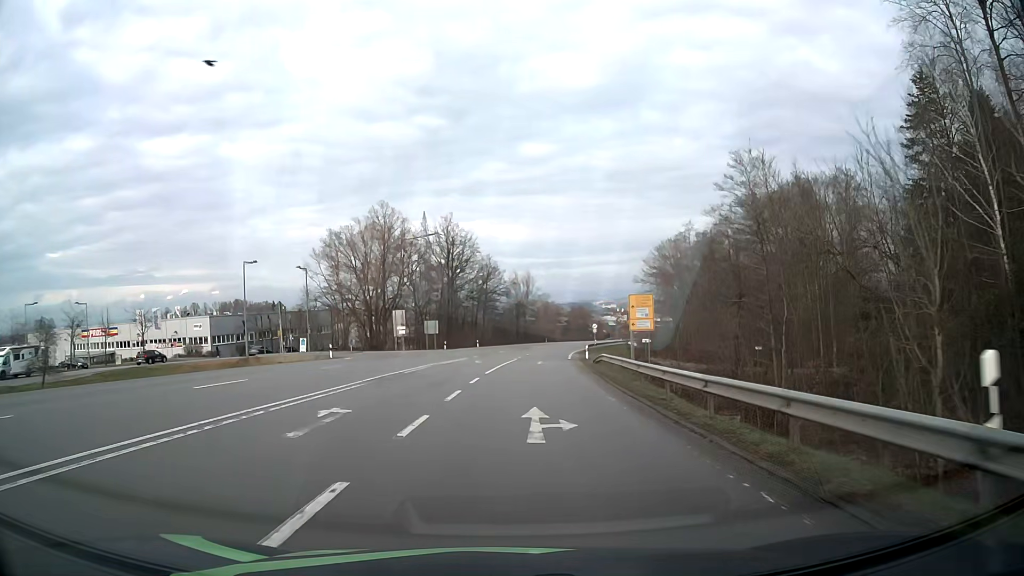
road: secondary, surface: asphalt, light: Day
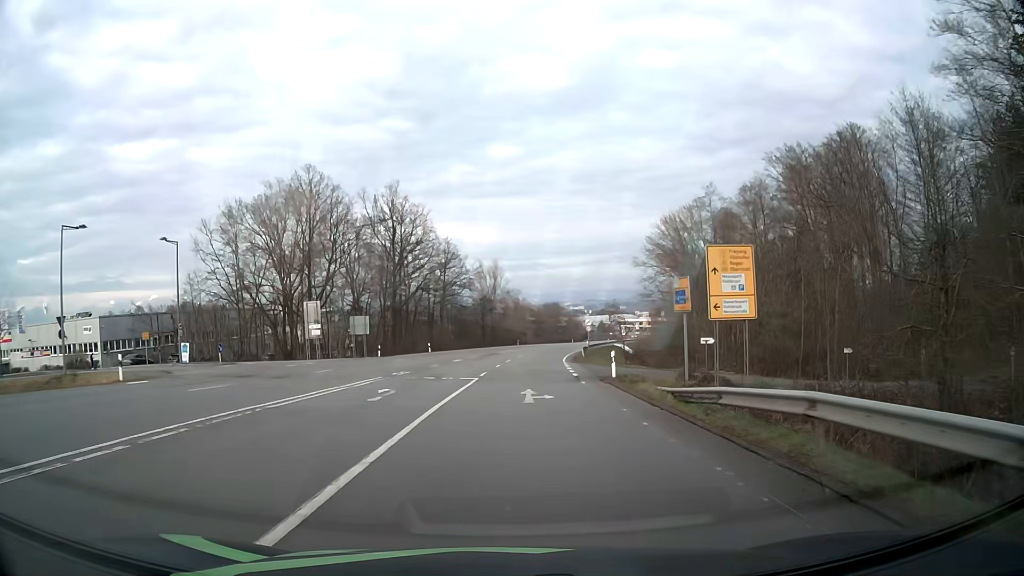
(+0.7, +24.7) m; +3°
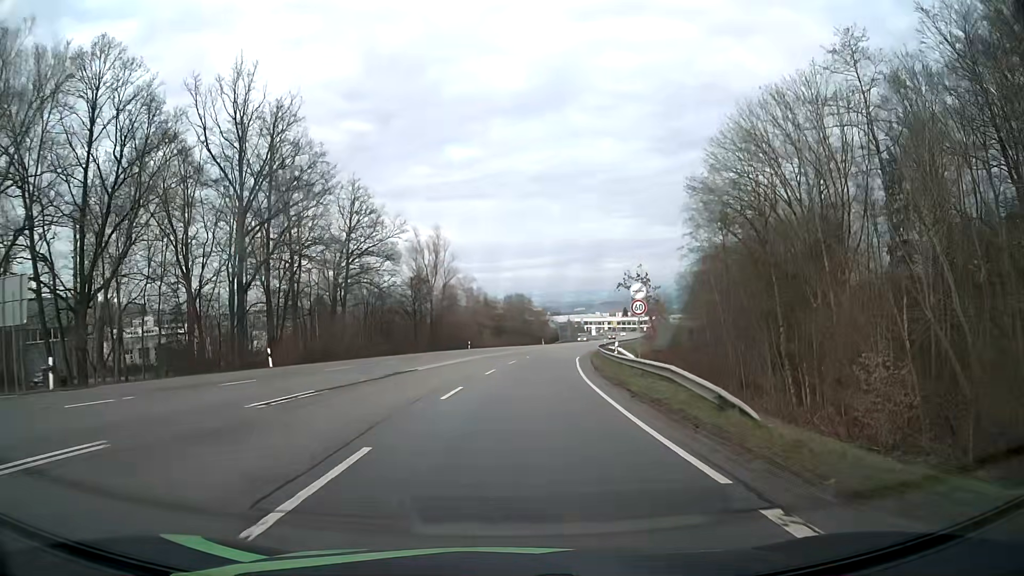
(+1.2, +40.5) m; +3°
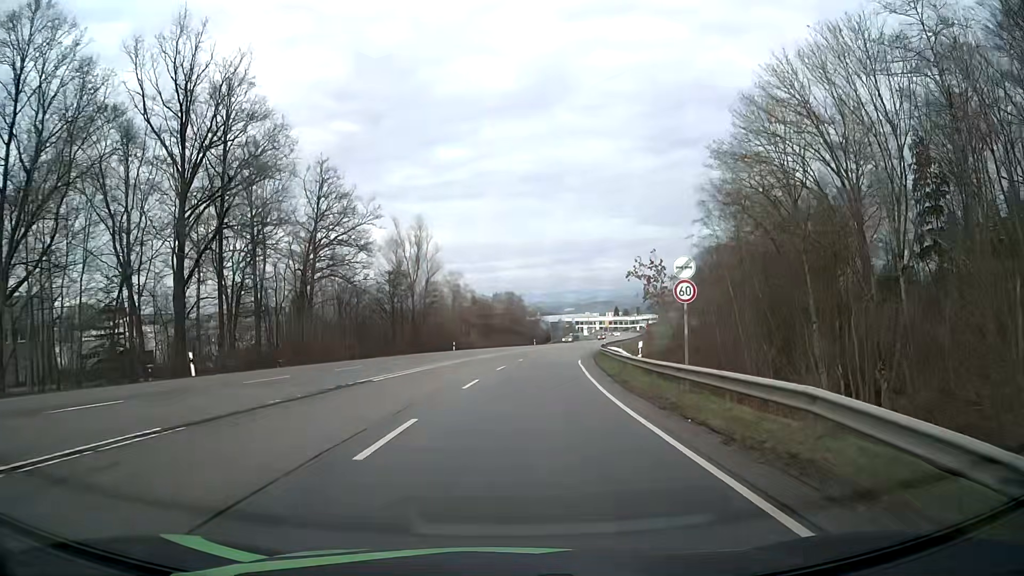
(+0.1, +8.0) m; +1°
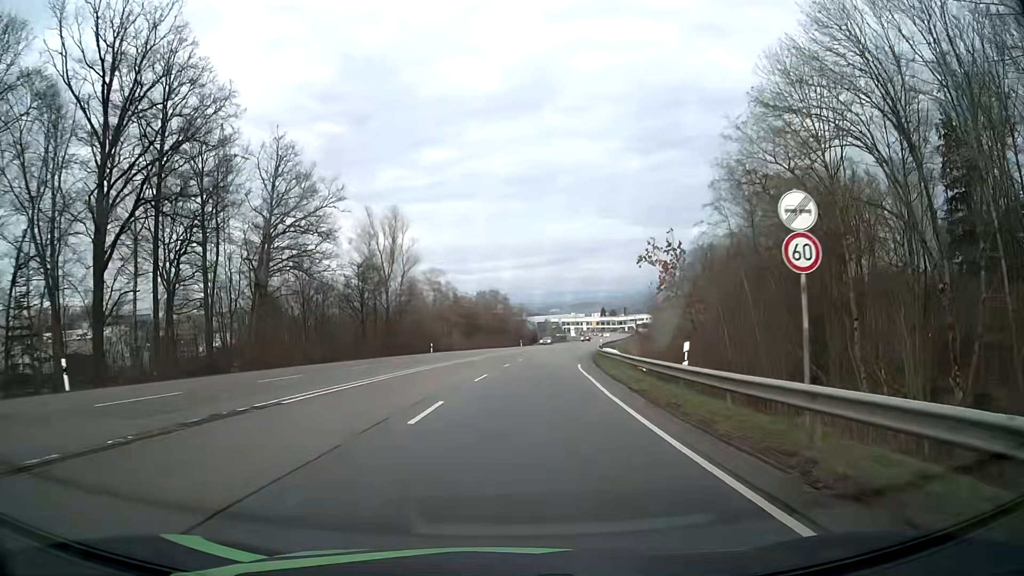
(+0.1, +8.0) m; +1°
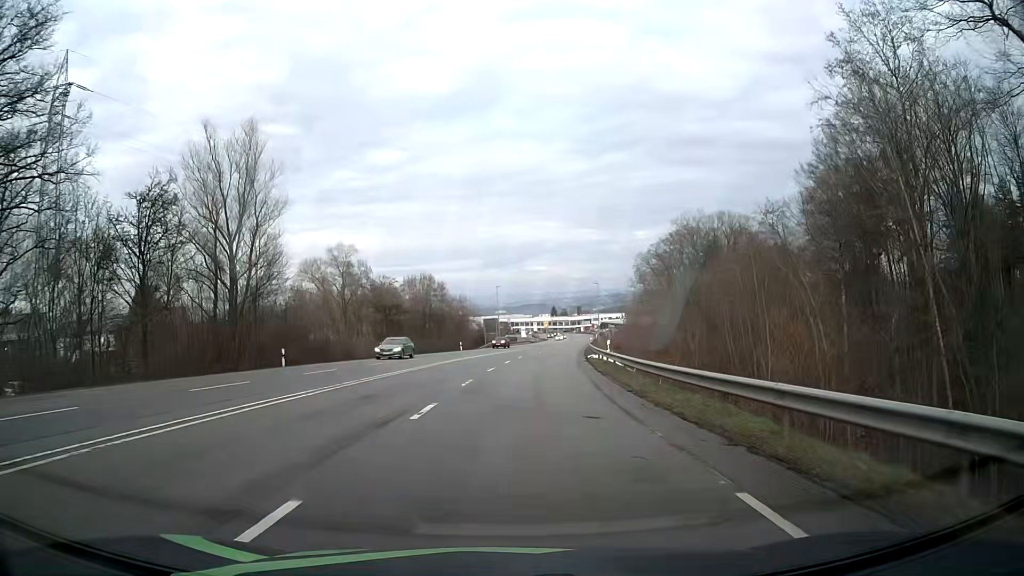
(+1.4, +31.6) m; +5°
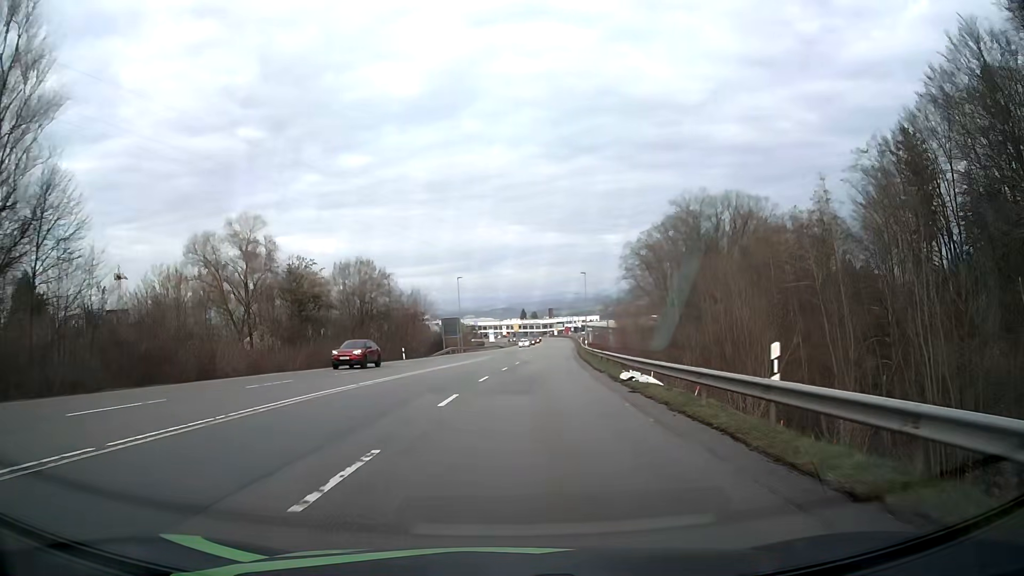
(+0.5, +23.5) m; +2°
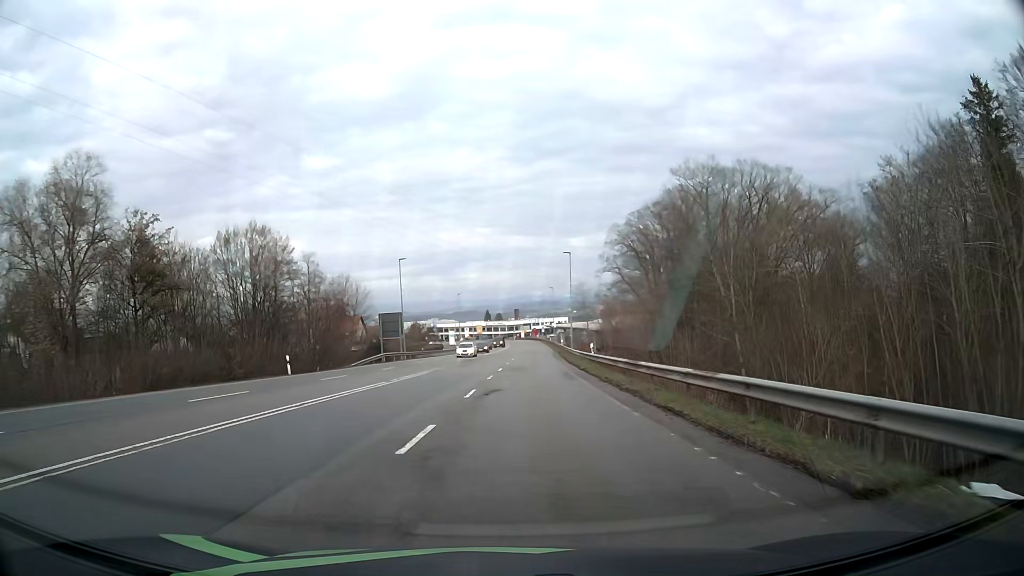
(+0.6, +23.5) m; +3°
(0, +10) (0, +20) (+1, +30) (+1, +40) (+2, +50) (+2, +60) (+3, +70) (+3, +80) (+4, +90) (+4, +100) m
